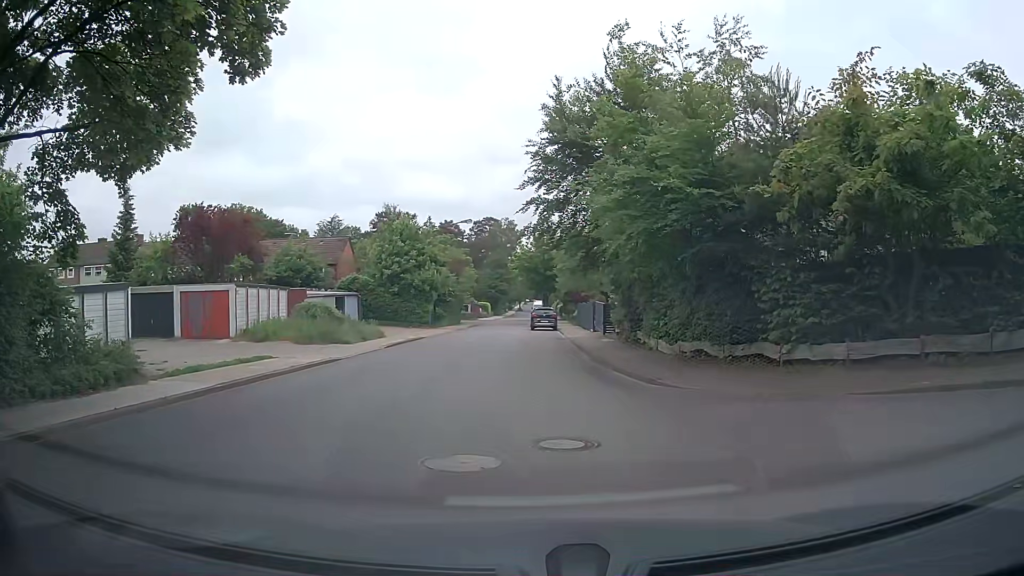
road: unclassified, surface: asphalt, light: Day
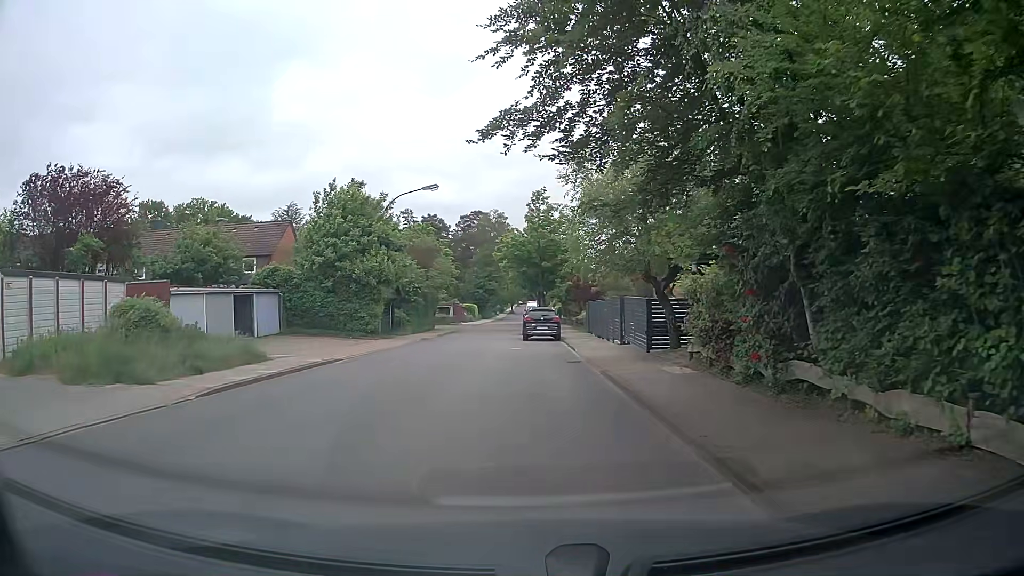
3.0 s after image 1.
(-0.6, +14.6) m; -2°
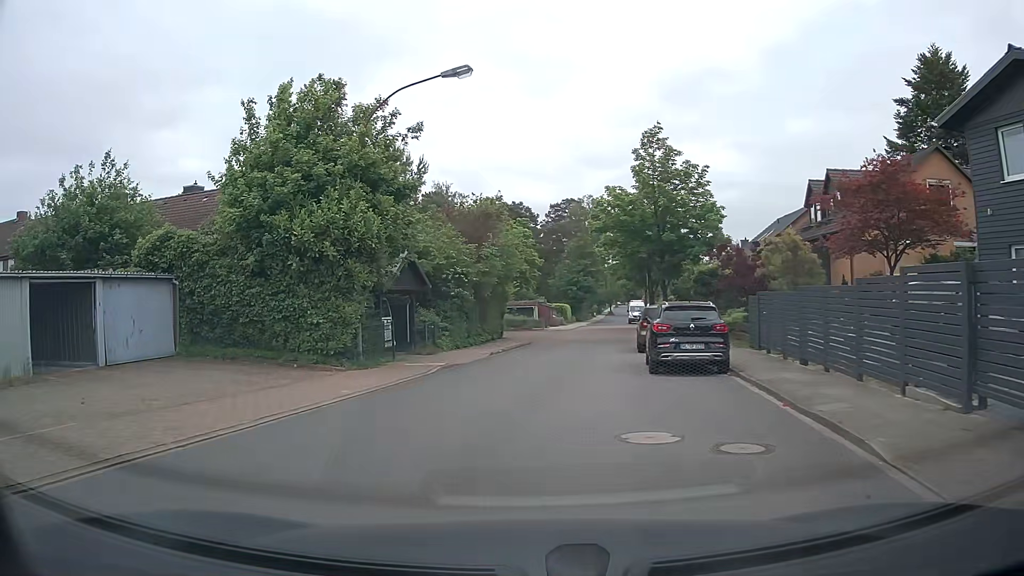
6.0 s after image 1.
(-0.5, +17.3) m; -7°
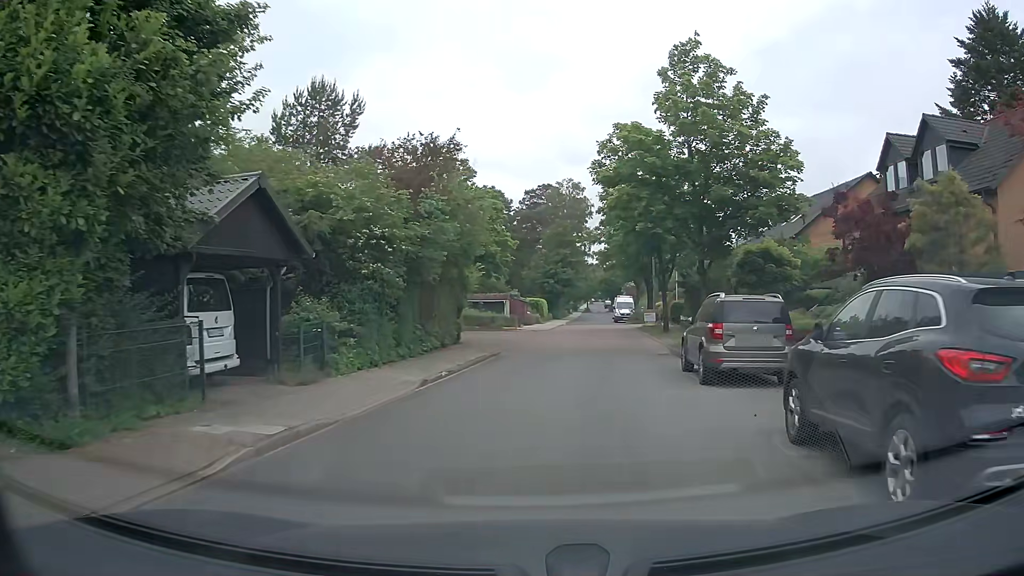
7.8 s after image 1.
(-0.2, +11.3) m; +1°
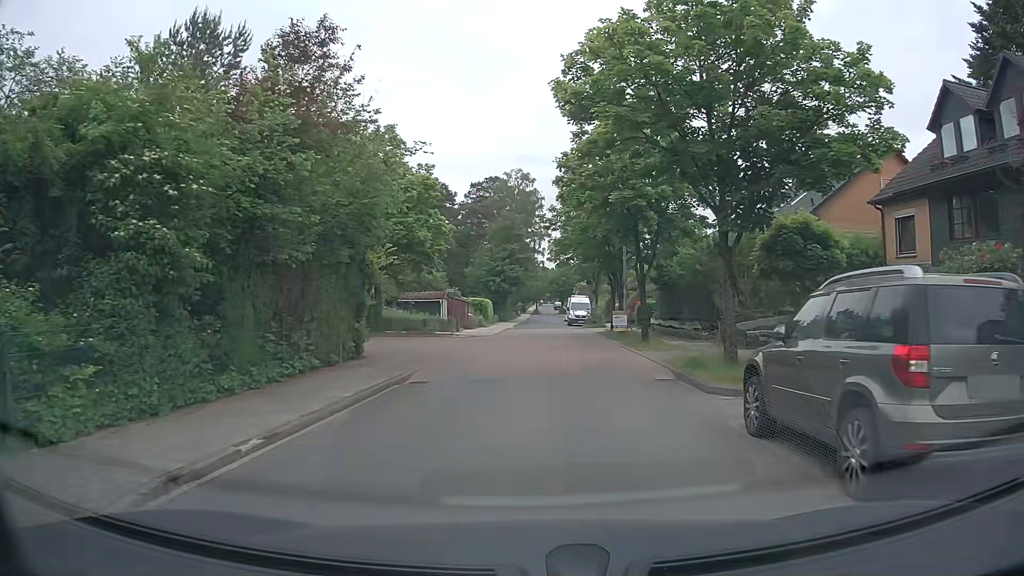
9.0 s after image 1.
(+0.5, +7.9) m; +5°
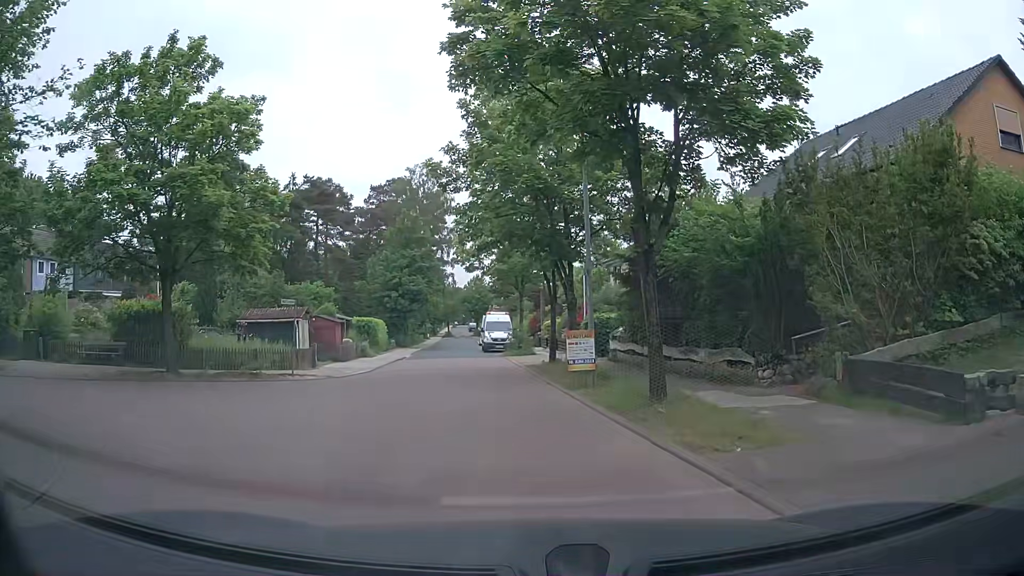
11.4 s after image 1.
(+0.8, +14.1) m; +8°
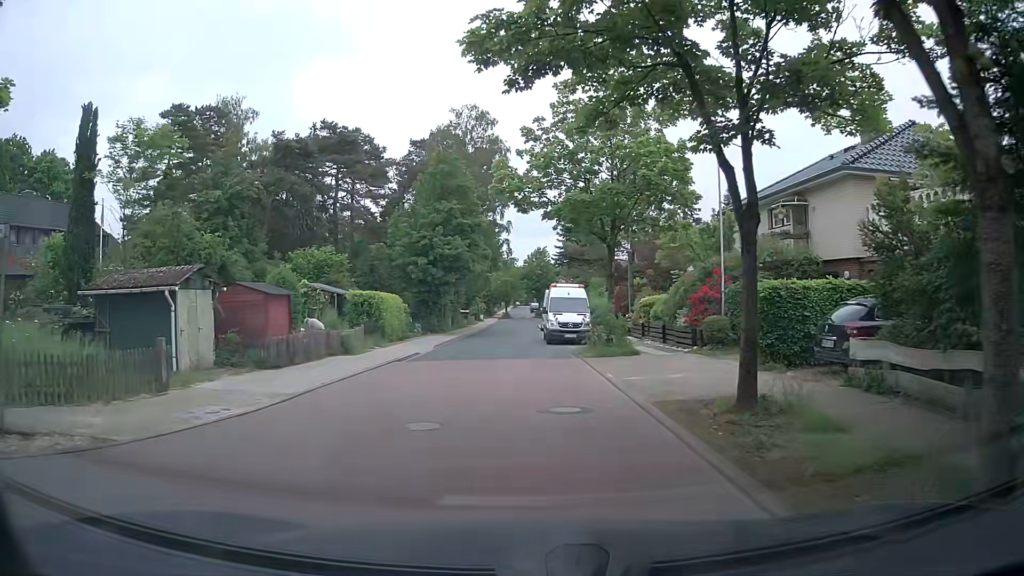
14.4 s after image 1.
(-1.0, +15.8) m; -5°
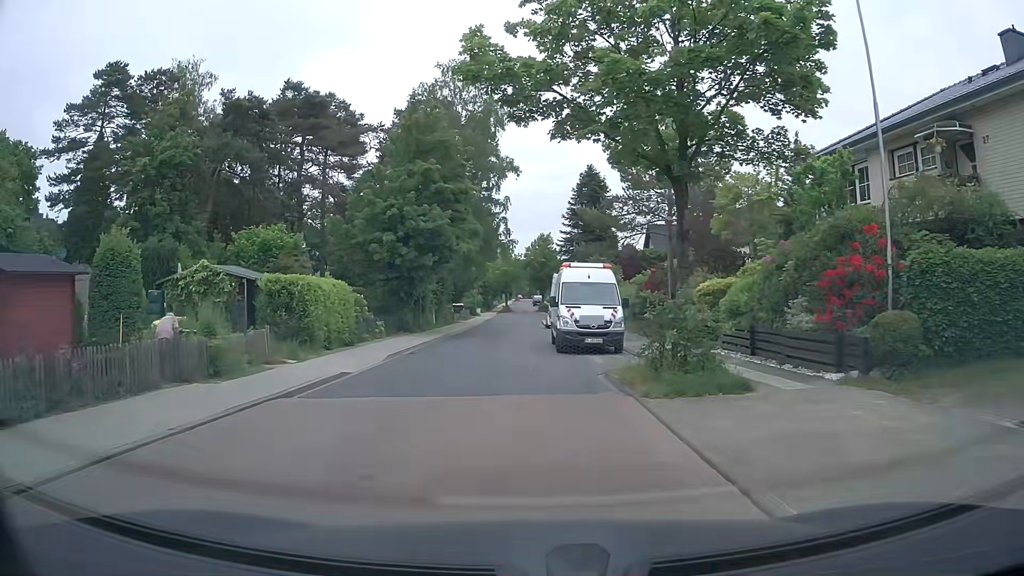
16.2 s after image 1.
(-0.1, +10.2) m; -1°
(0, +10) (-1, +20) (-1, +30) (-1, +40) (-1, +50) (-1, +60) (0, +70) (0, +80) (-1, +90) (-1, +100) m
